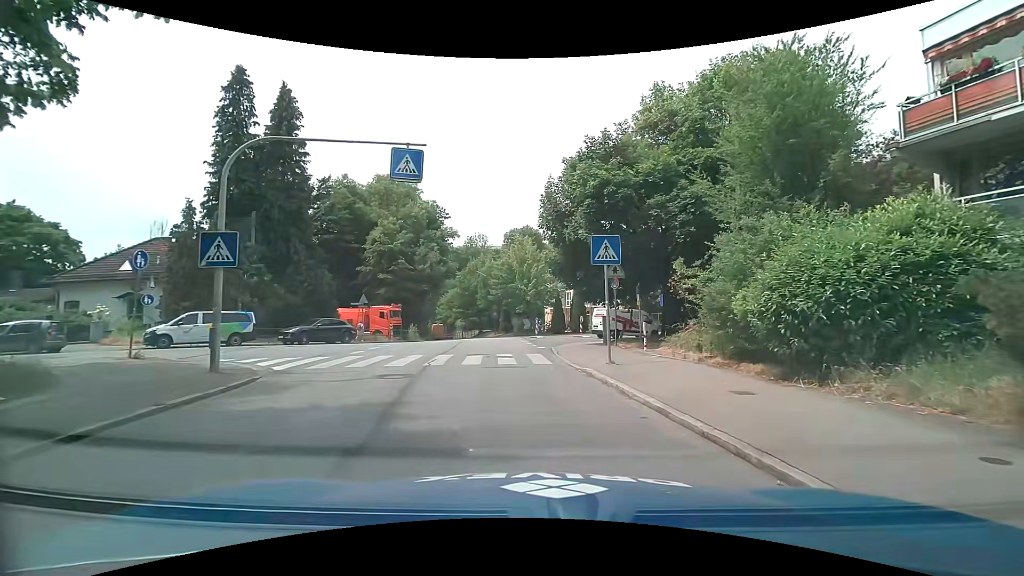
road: tertiary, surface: asphalt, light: Day
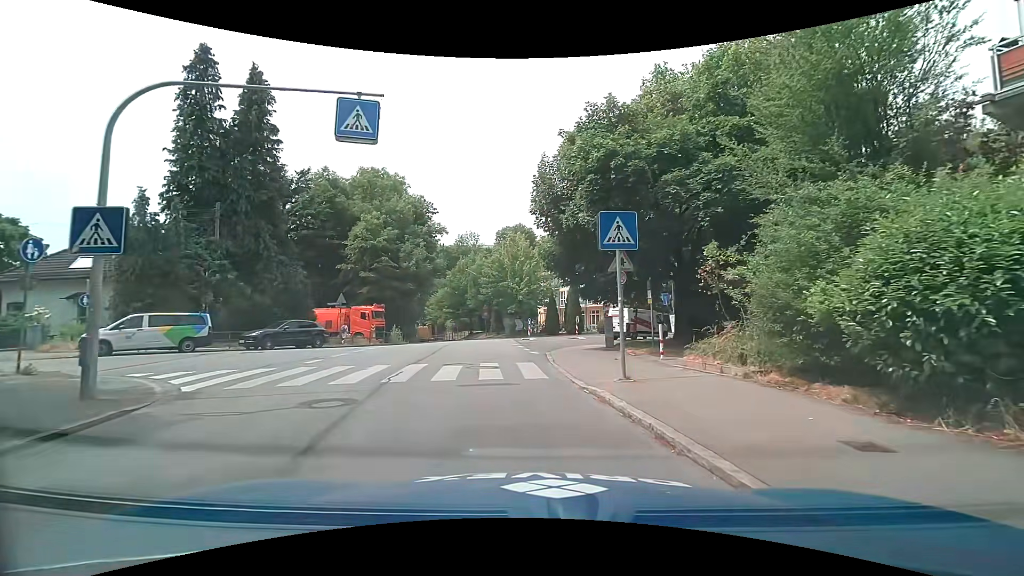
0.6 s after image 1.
(0.0, +3.0) m; 0°
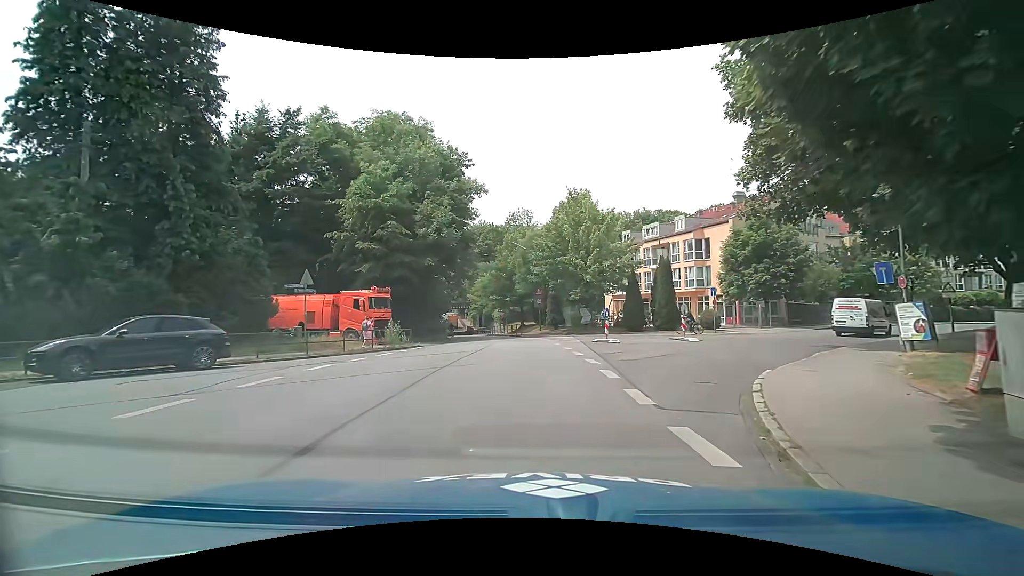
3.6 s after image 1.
(-0.8, +14.9) m; -8°
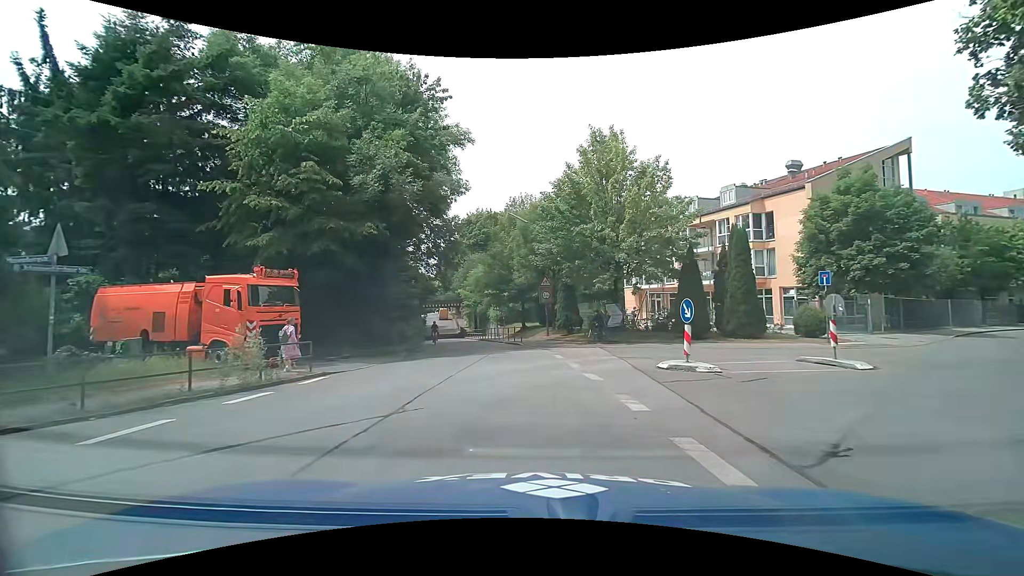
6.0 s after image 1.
(+0.4, +12.7) m; +2°
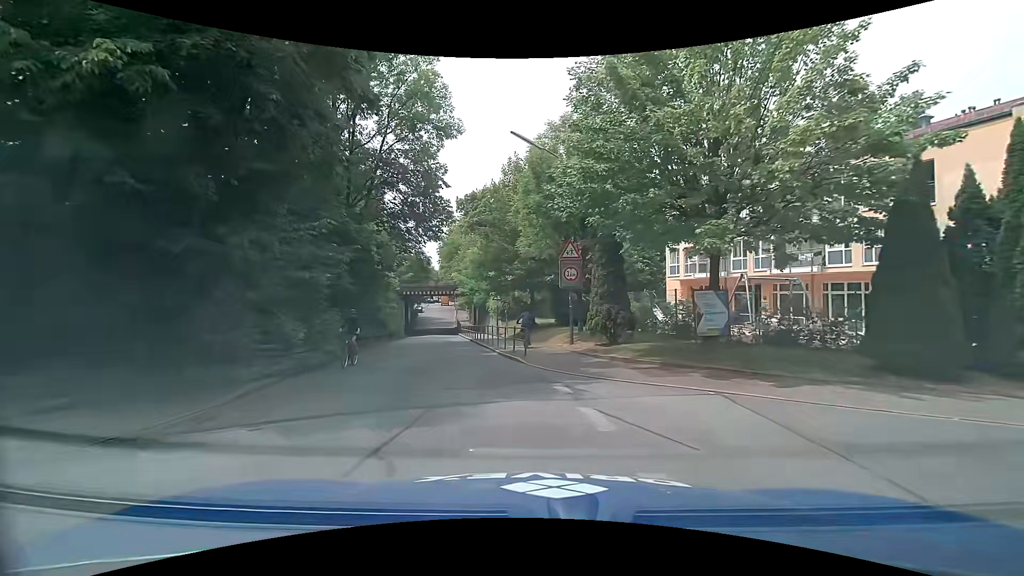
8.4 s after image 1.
(-0.1, +13.5) m; -1°
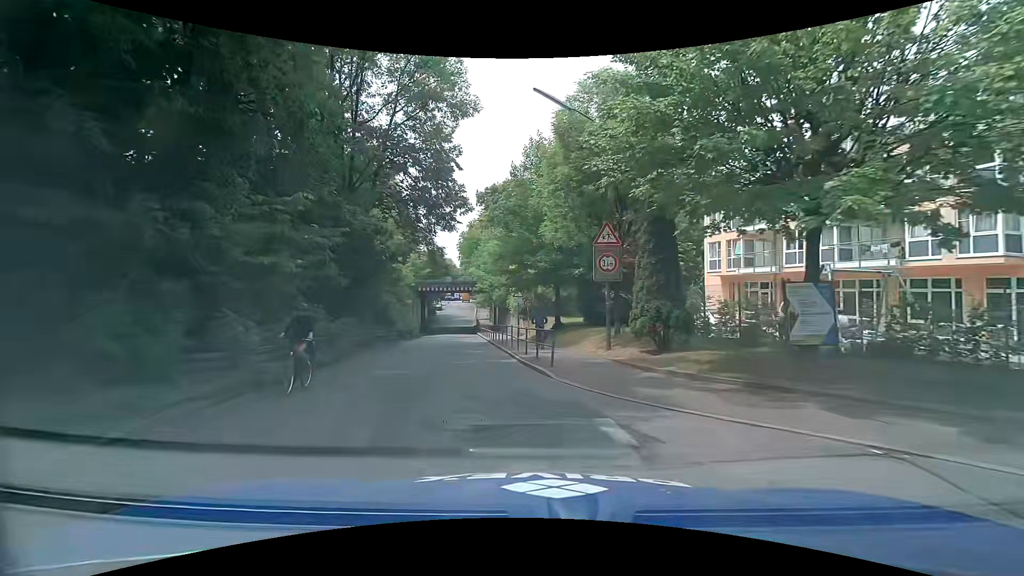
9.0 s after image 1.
(-0.1, +3.5) m; -3°
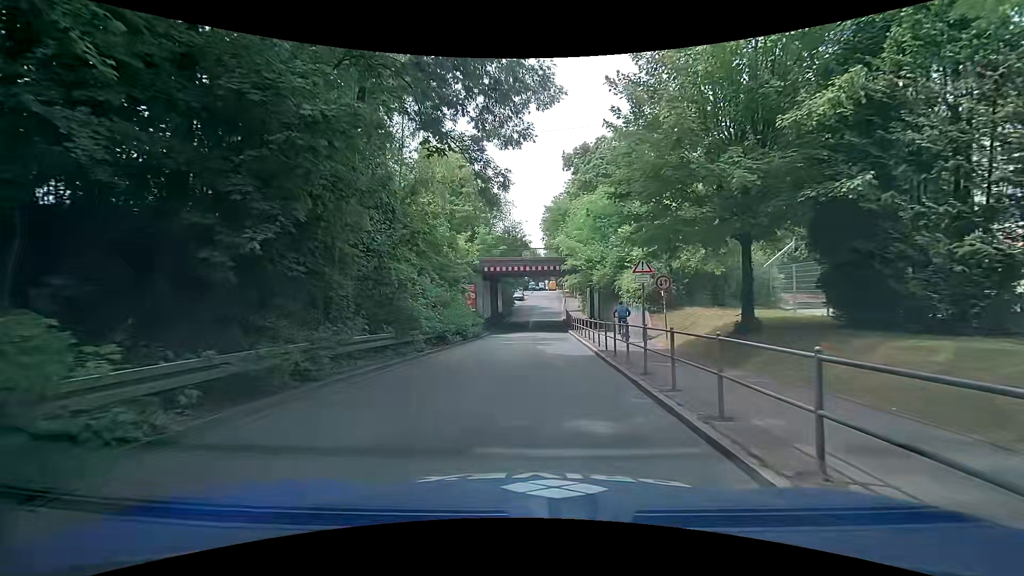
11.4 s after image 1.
(-1.6, +14.6) m; -8°
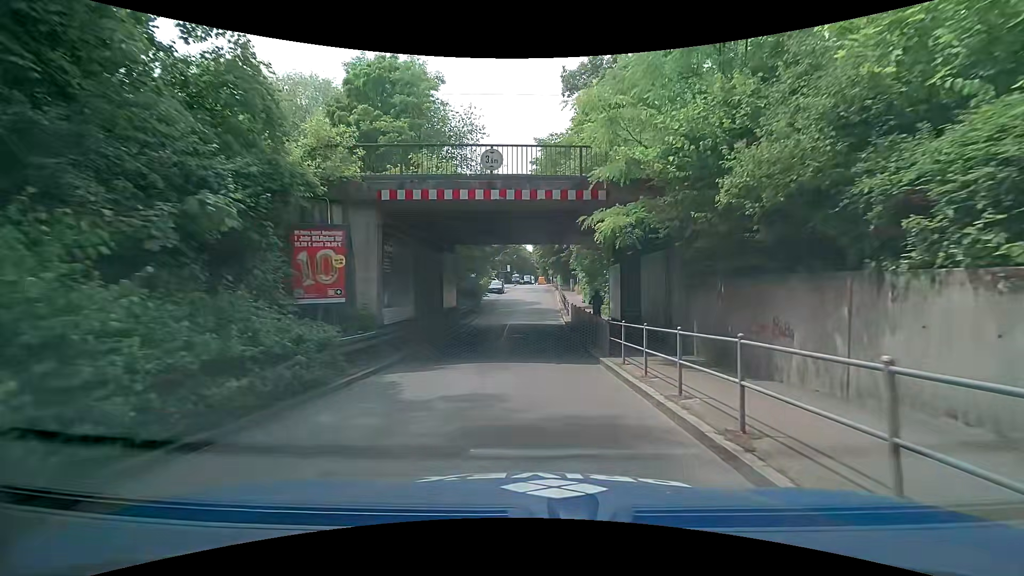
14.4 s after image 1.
(-0.4, +21.0) m; +1°
